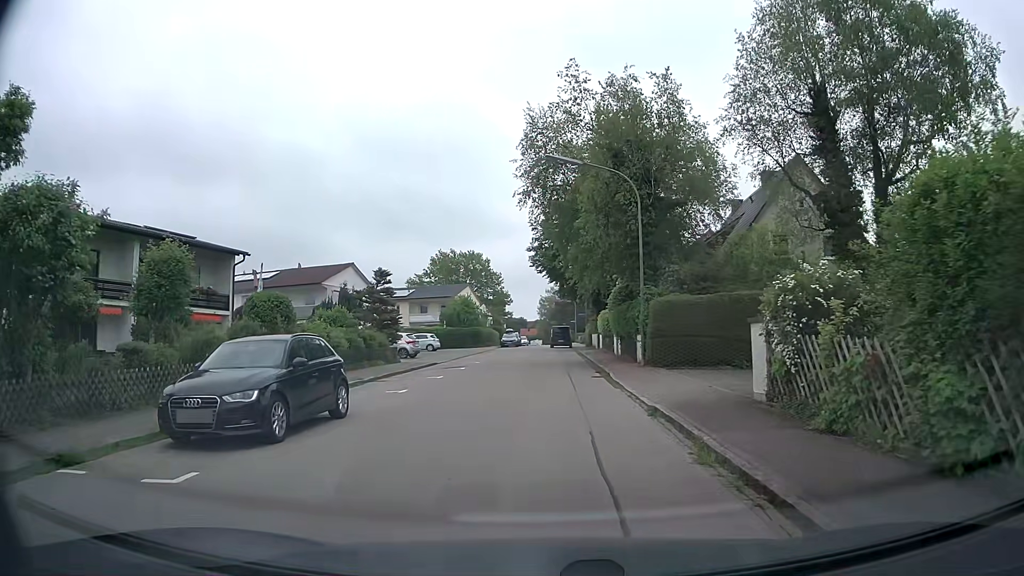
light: Day
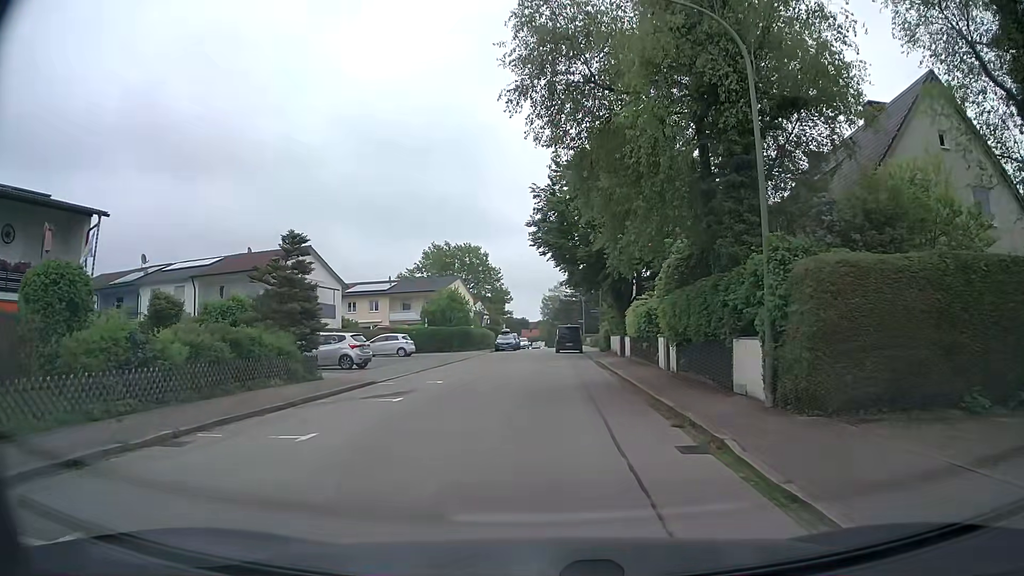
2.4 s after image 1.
(-0.1, +13.0) m; -1°
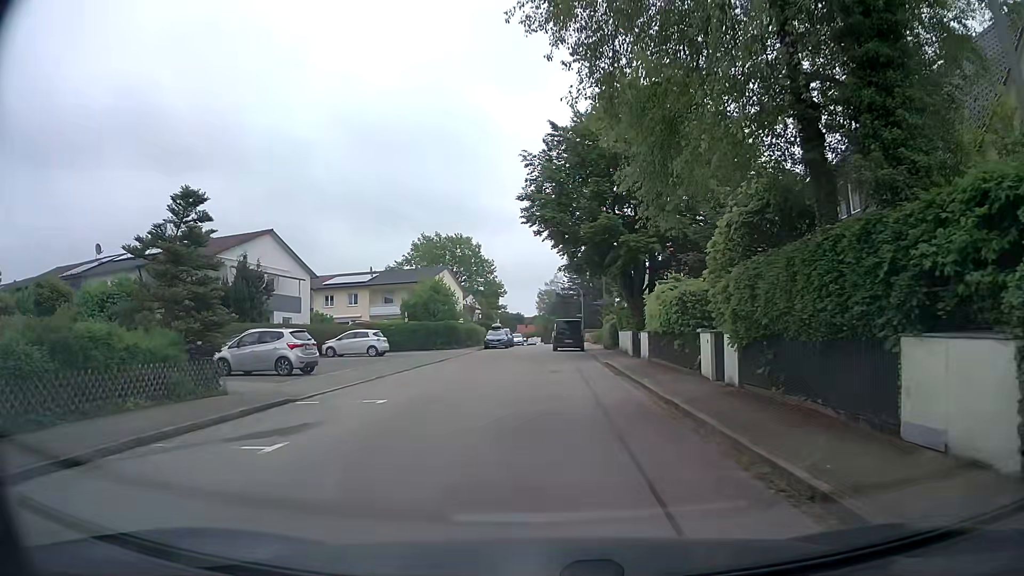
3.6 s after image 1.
(+0.1, +6.8) m; +1°
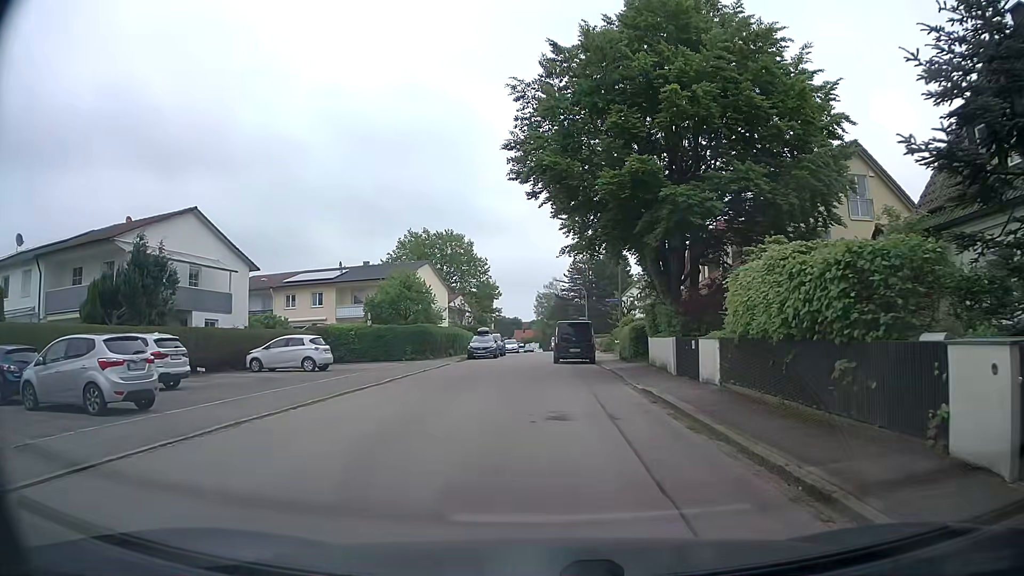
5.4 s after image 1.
(-0.1, +10.6) m; 0°
(0, +10) (-1, +20) (-1, +30) (-1, +40) (0, +50) (0, +60) (0, +70) (0, +80) (0, +90) (-1, +100) m
